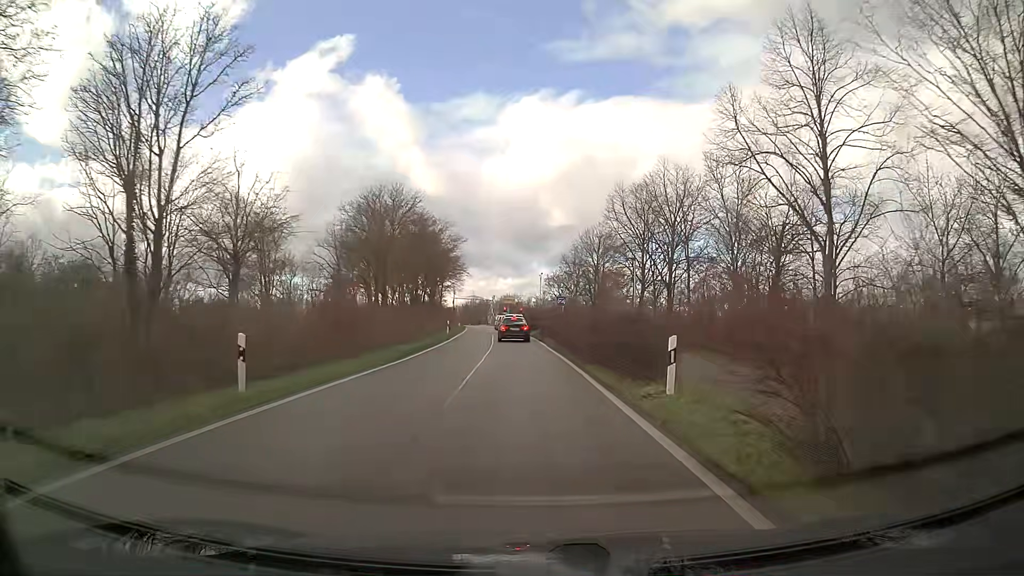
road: trunk_link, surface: asphalt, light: Day
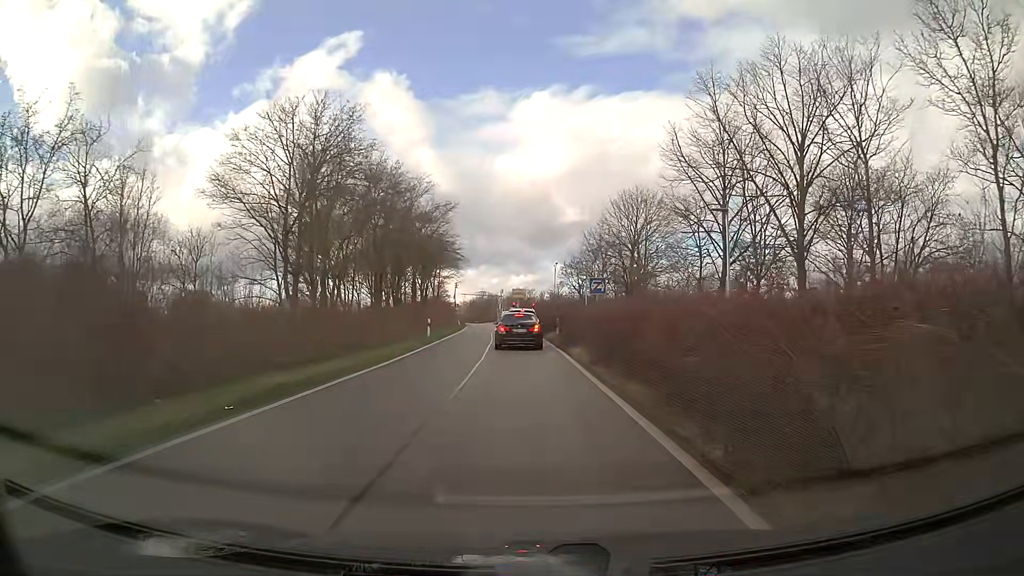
(-0.1, +15.4) m; -1°
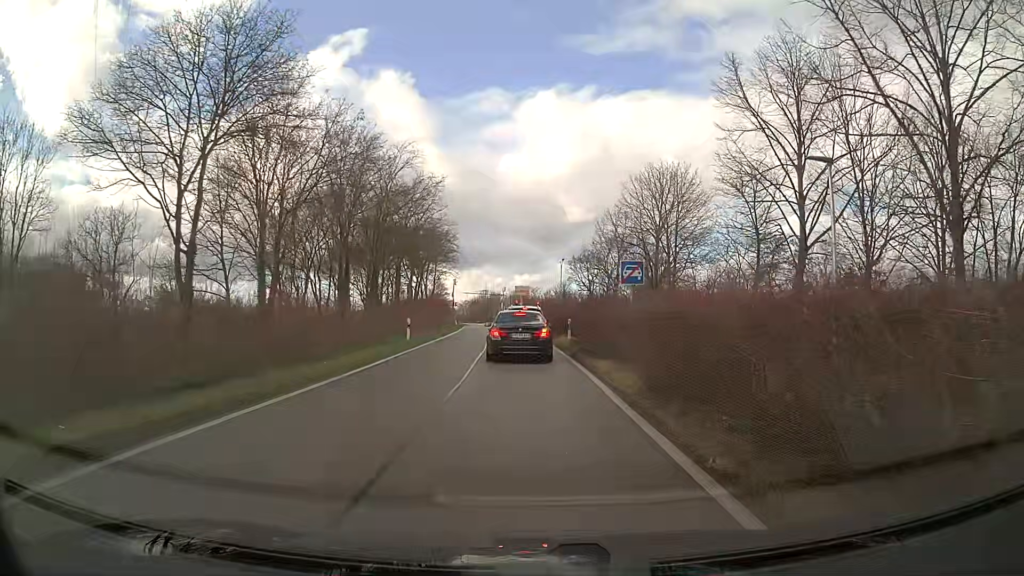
(0.0, +7.3) m; 0°
(0, +10) (0, +20) (0, +30) (-1, +40) (-1, +50) (-2, +60) (-2, +70) (+1, +80) (+6, +88) (+14, +94) m
